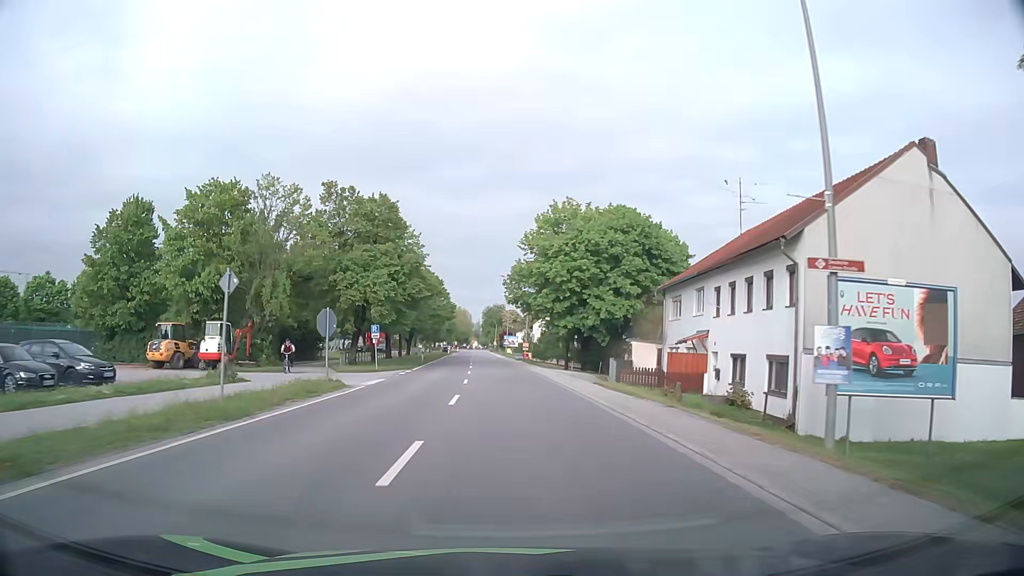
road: primary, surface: asphalt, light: Day
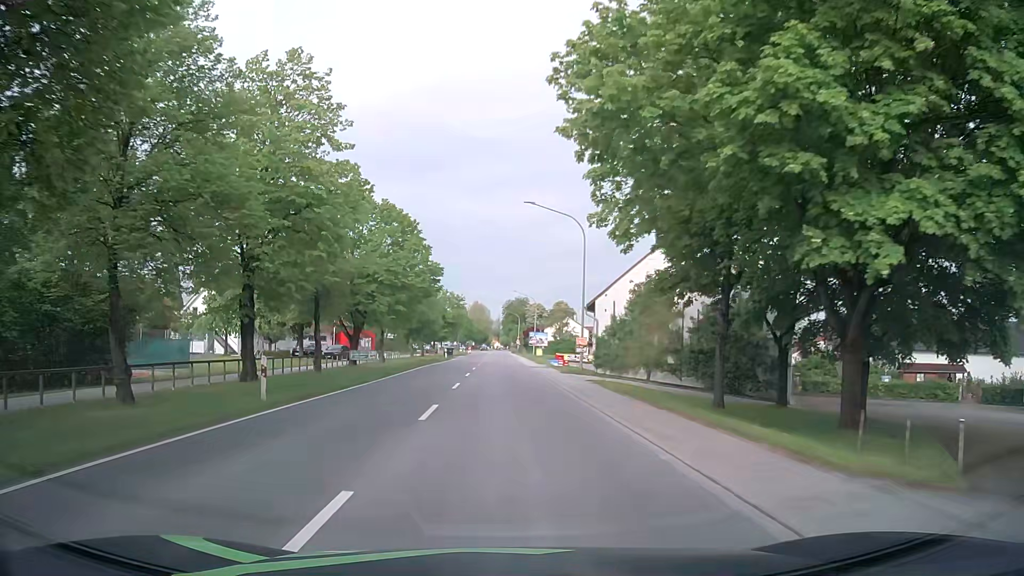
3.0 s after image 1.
(-0.7, +39.5) m; -2°
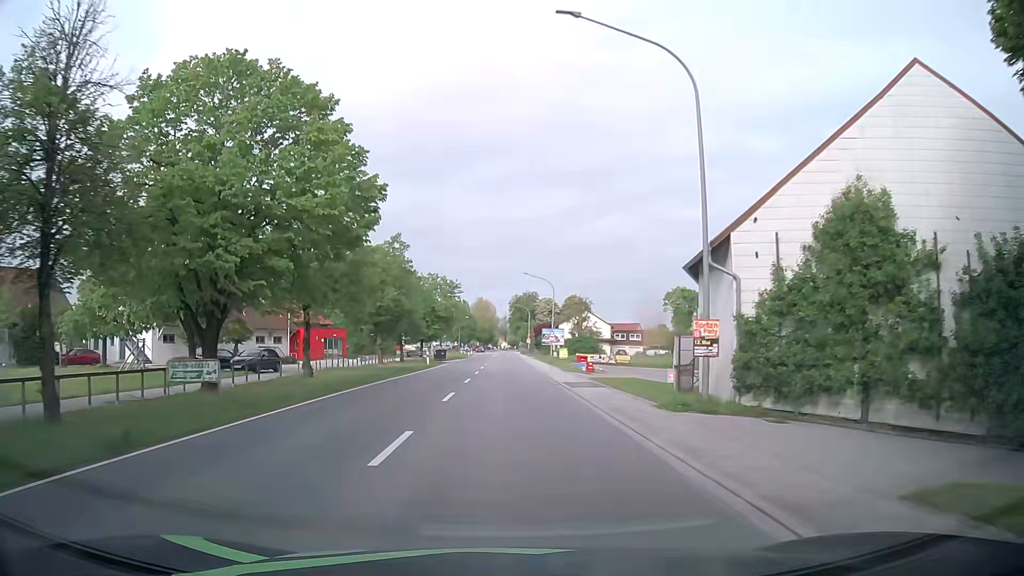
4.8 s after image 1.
(-0.3, +22.7) m; -2°
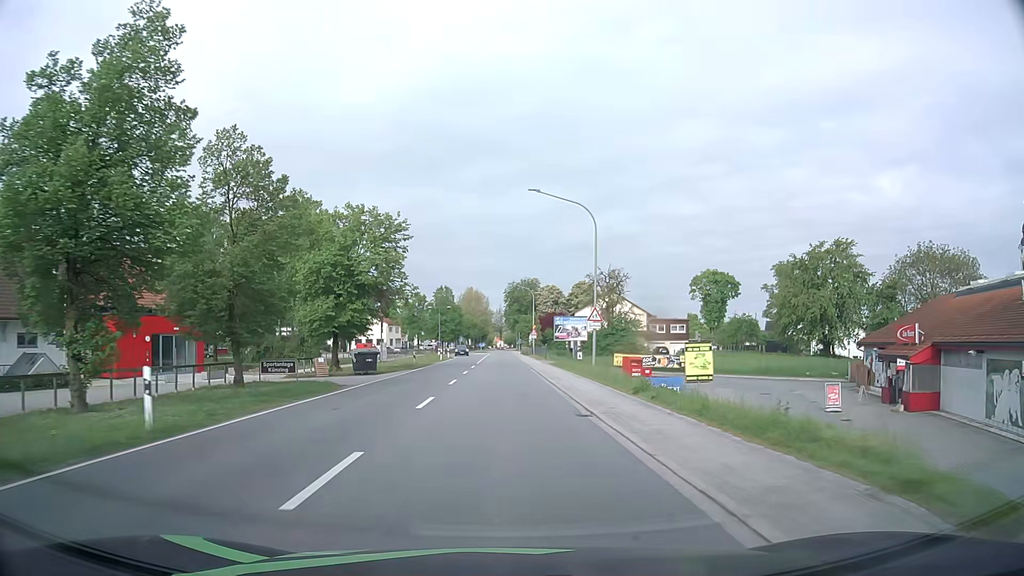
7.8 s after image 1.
(+0.7, +38.3) m; +1°
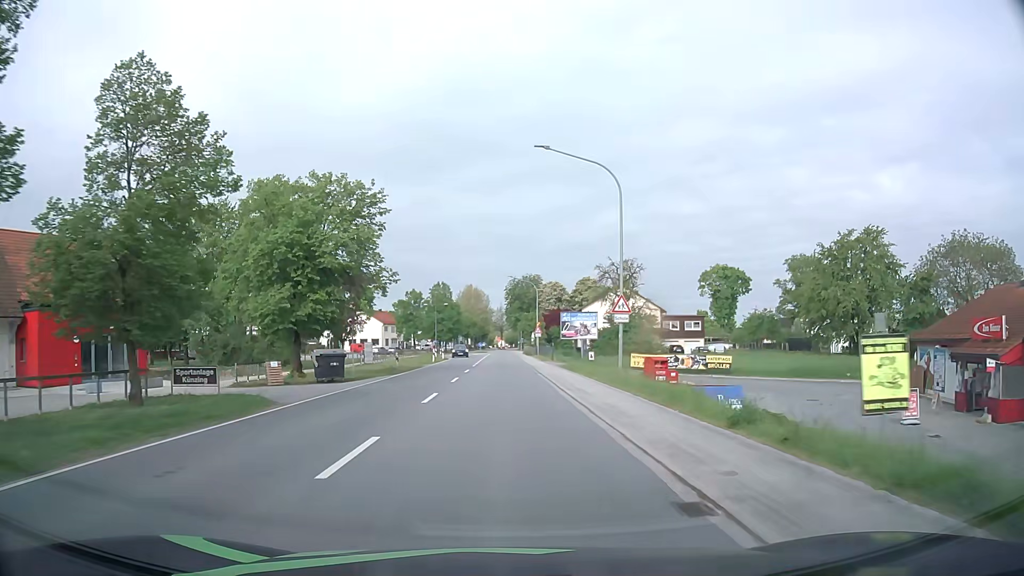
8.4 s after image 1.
(0.0, +7.8) m; 0°
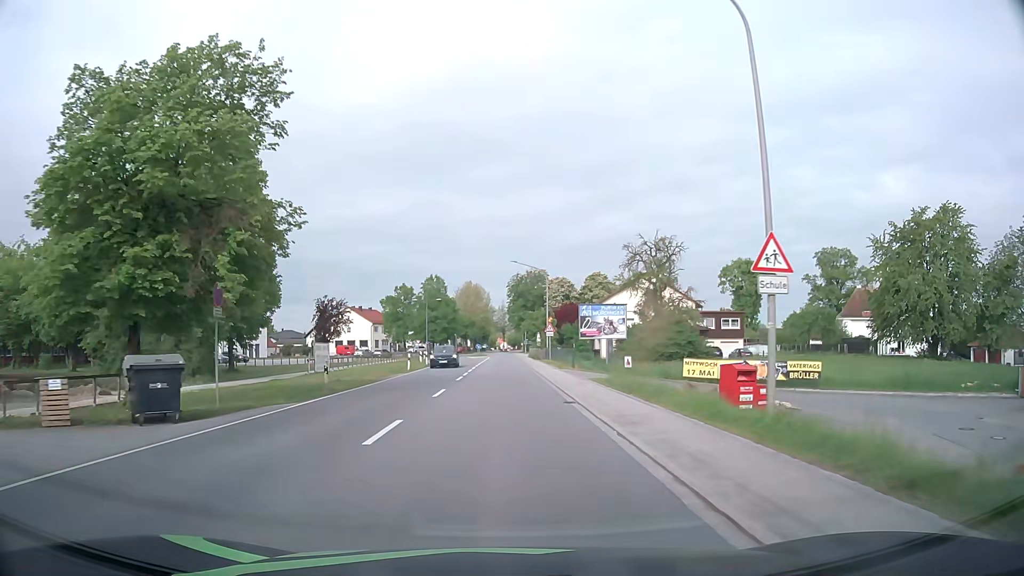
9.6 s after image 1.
(0.0, +15.6) m; 0°
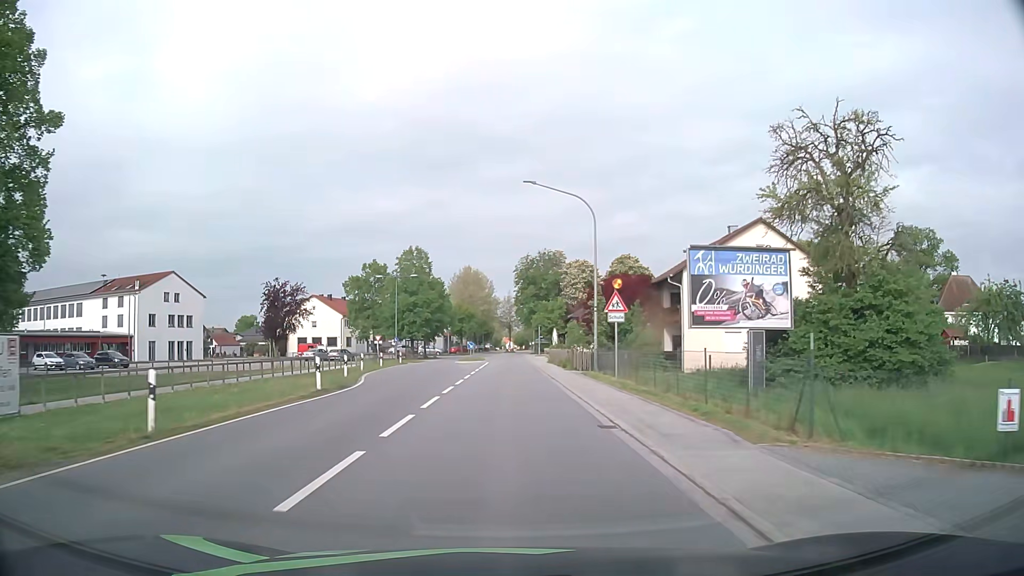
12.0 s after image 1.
(-0.1, +31.1) m; 0°
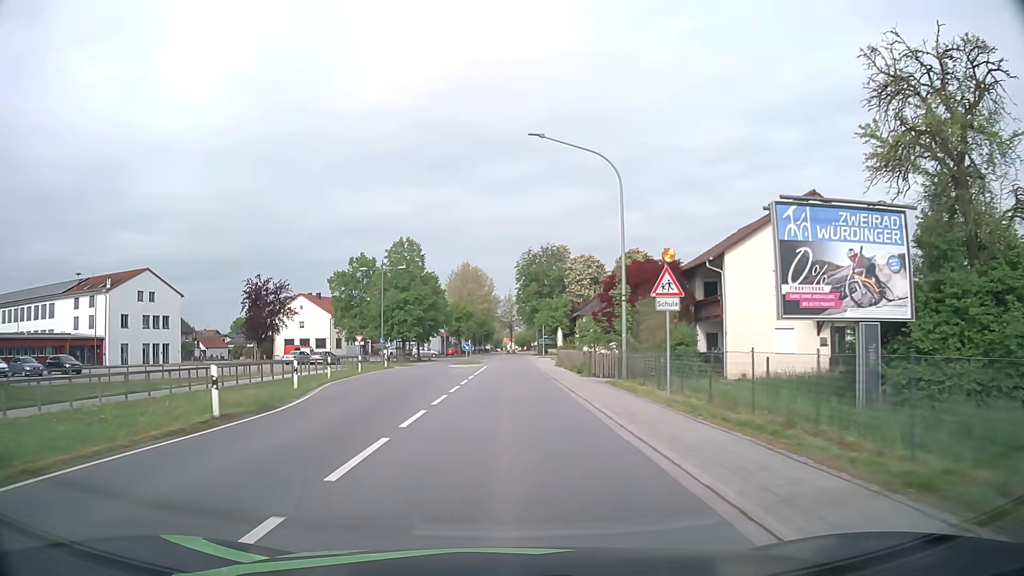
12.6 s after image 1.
(0.0, +7.7) m; 0°
(0, +10) (0, +20) (0, +30) (0, +40) (0, +50) (0, +60) (0, +70) (0, +80) (0, +90) (+1, +100) m
